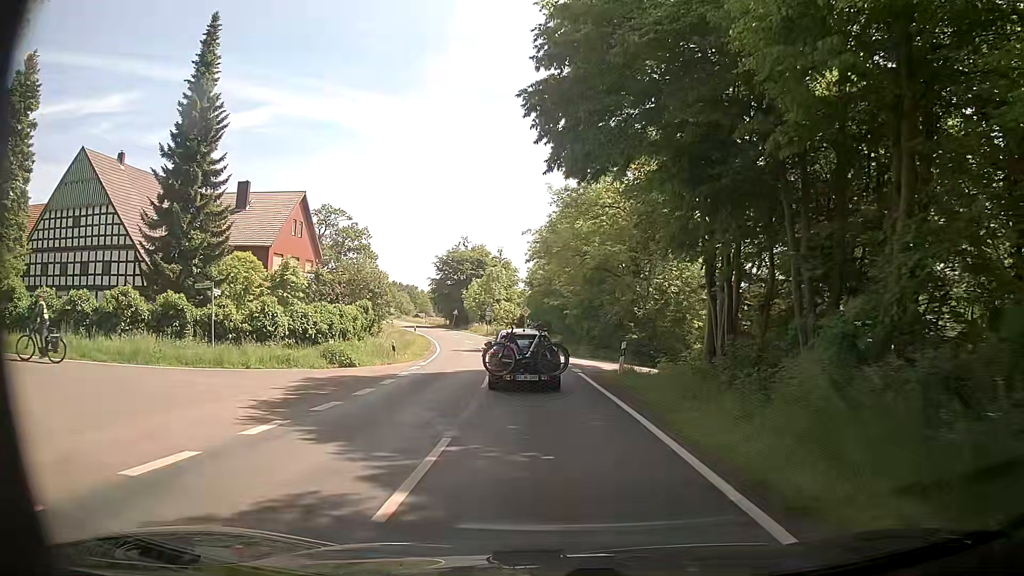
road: tertiary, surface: asphalt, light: Day
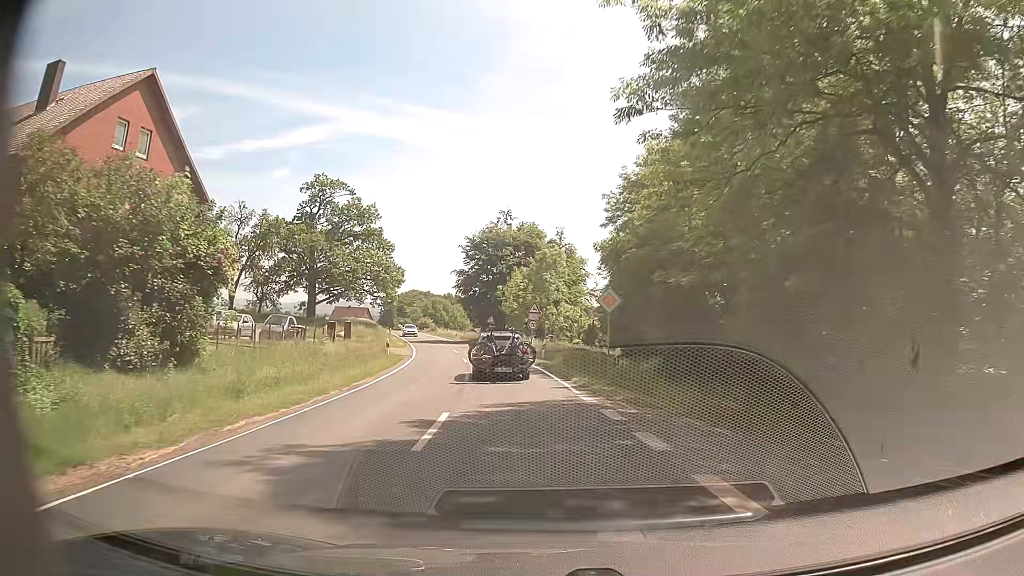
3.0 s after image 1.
(-1.3, +33.2) m; -5°
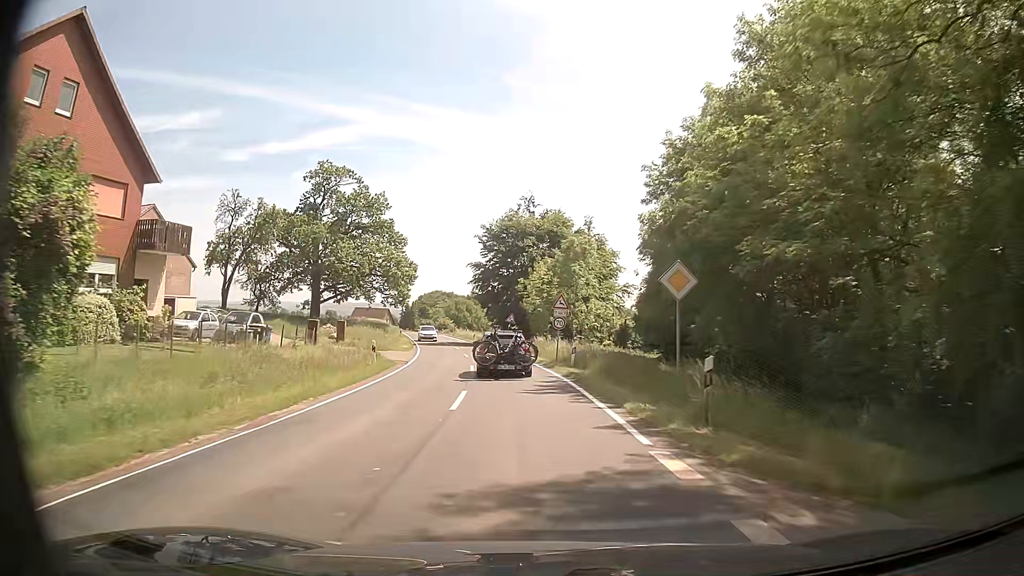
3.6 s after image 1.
(-0.2, +7.8) m; -2°
